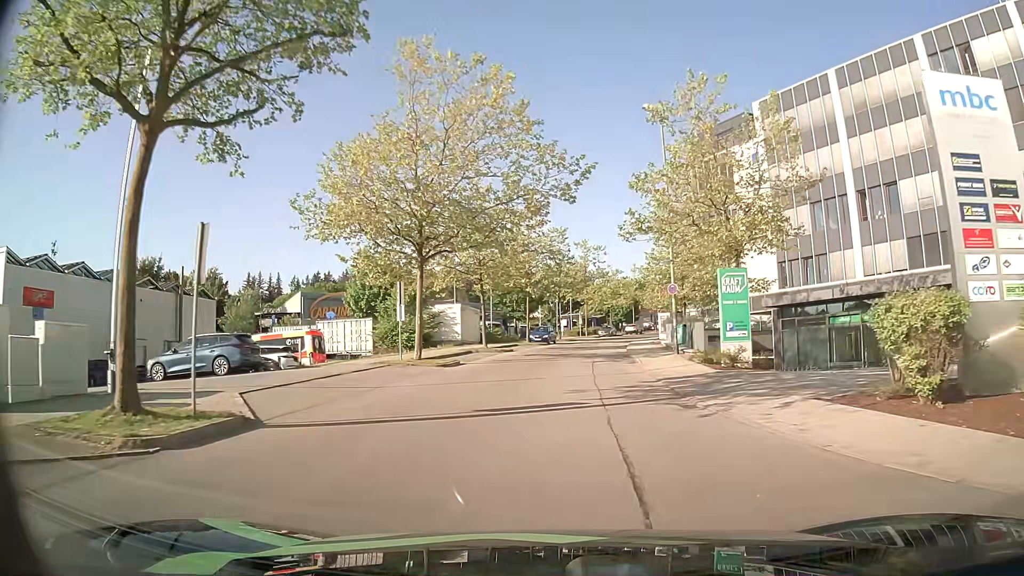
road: residential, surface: asphalt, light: Day
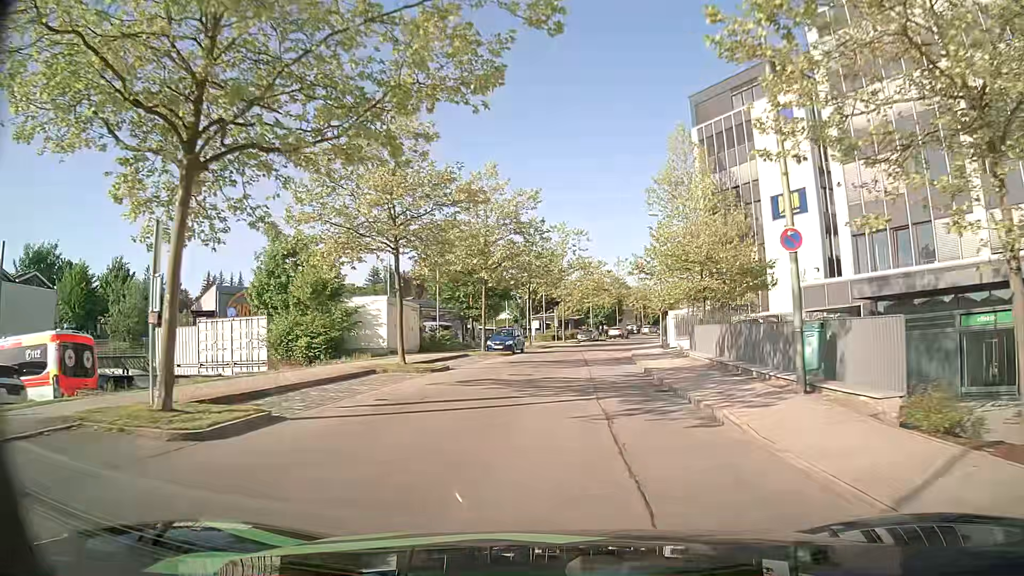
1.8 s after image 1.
(+0.3, +15.9) m; +3°
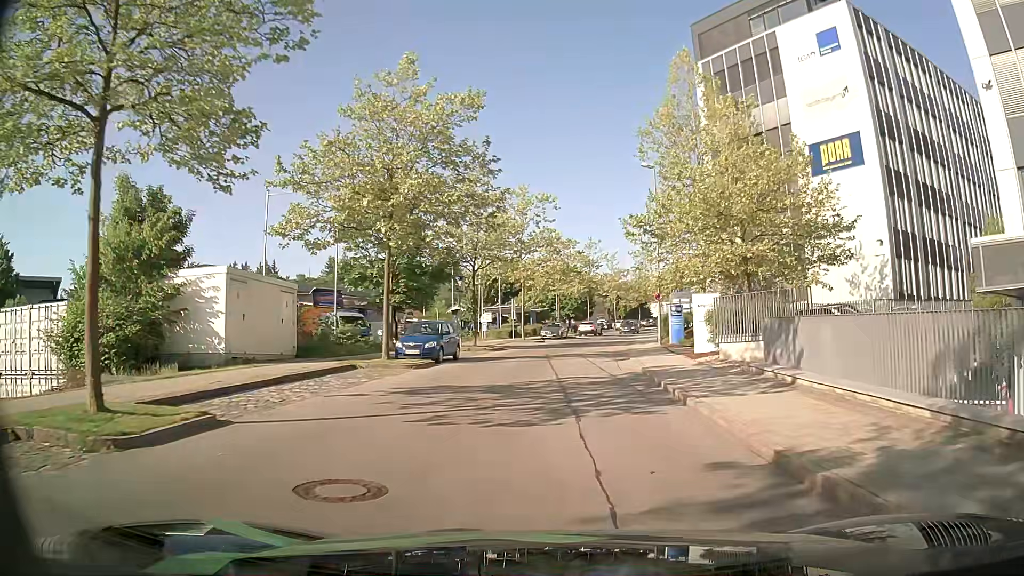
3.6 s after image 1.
(+0.3, +15.0) m; +3°
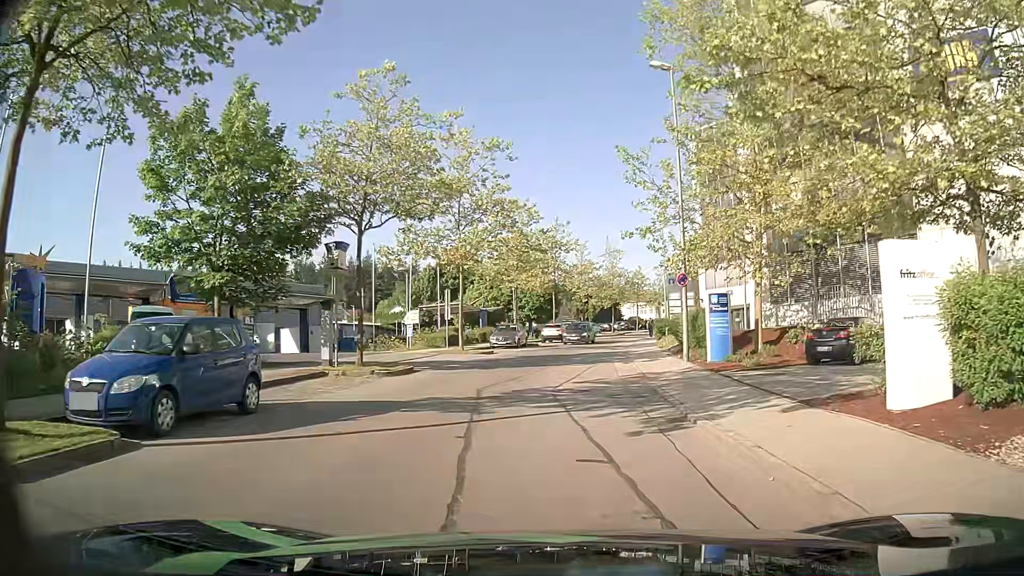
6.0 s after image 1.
(+0.4, +15.9) m; +3°
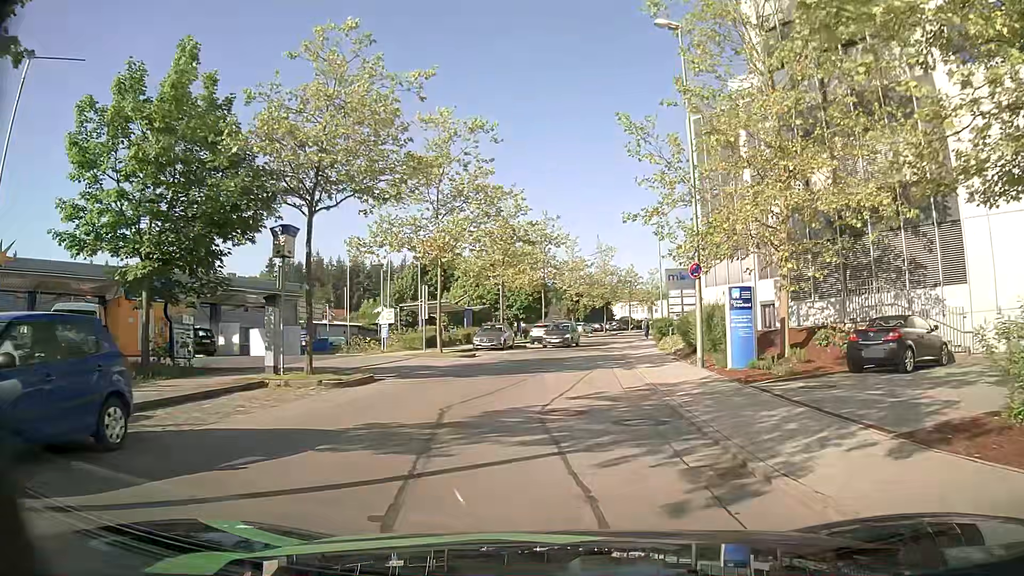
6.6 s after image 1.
(0.0, +3.6) m; +2°
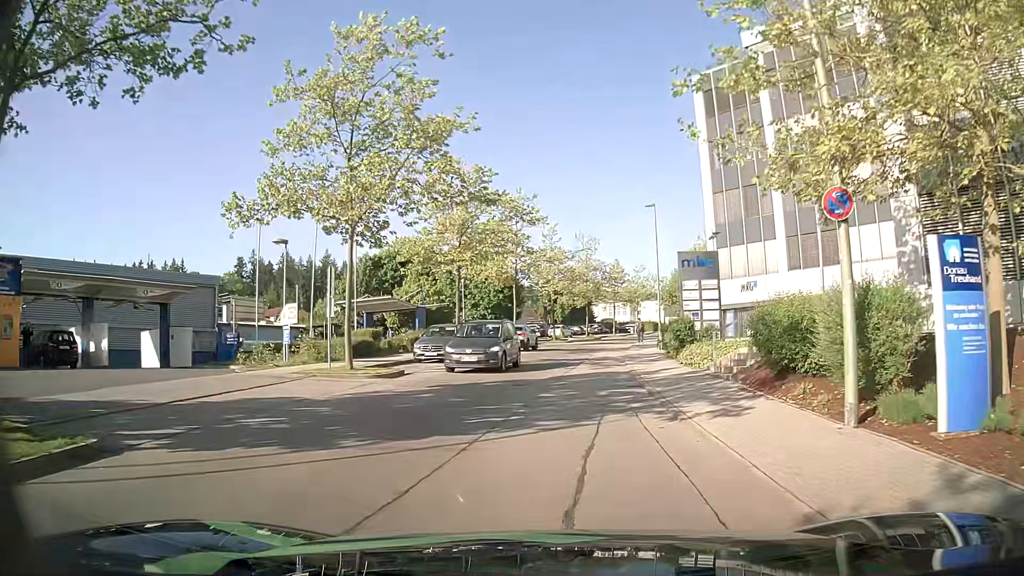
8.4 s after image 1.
(0.0, +10.7) m; +1°
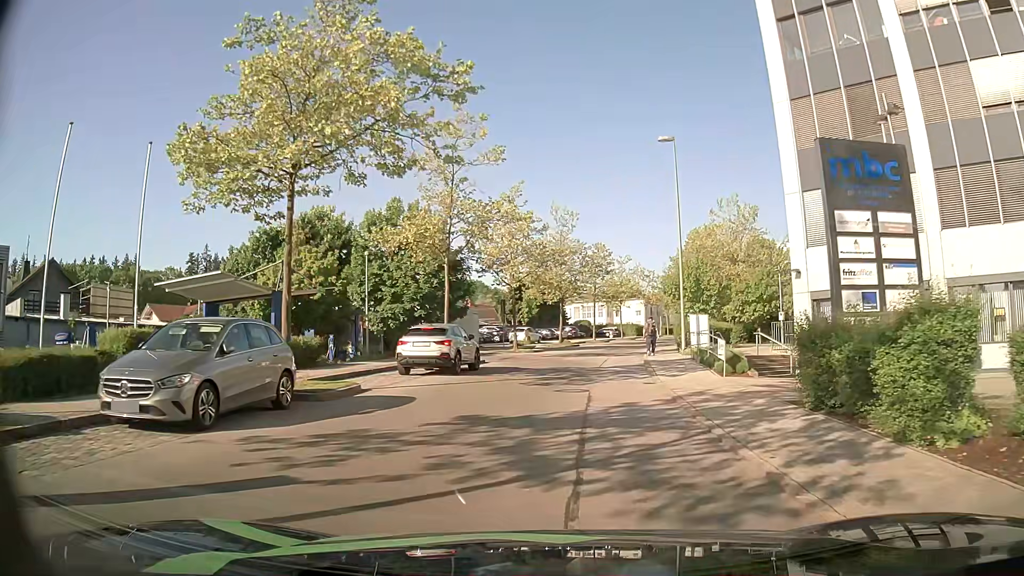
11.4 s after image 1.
(+0.6, +18.9) m; +3°
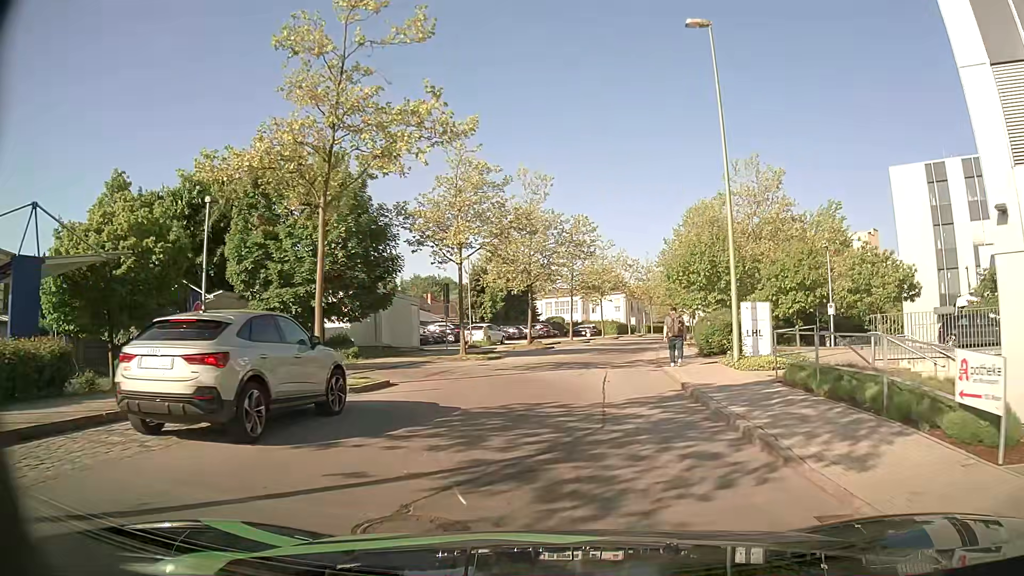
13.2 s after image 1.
(+0.3, +12.9) m; +2°
(0, +10) (+1, +20) (+2, +30) (+4, +40) (+6, +49) (+9, +59) (+11, +69) (+15, +78) (+18, +88) (+22, +97) m
